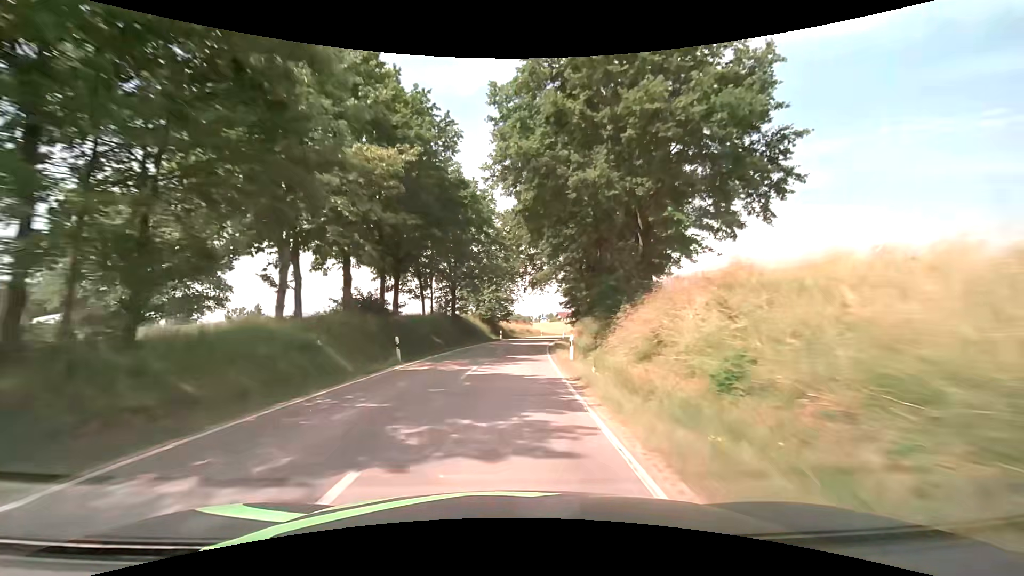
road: secondary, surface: asphalt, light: Day
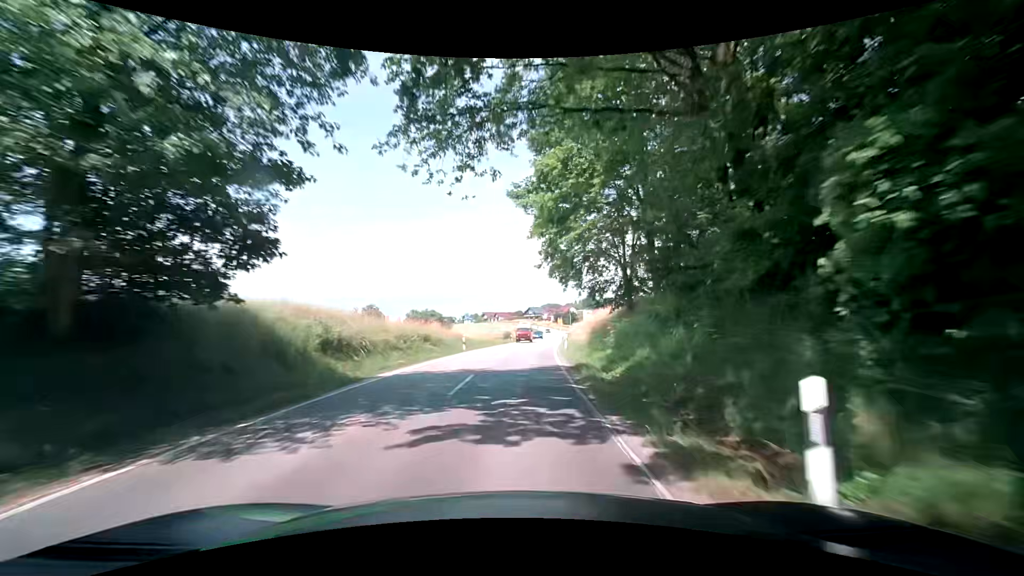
(+3.4, +51.7) m; +8°
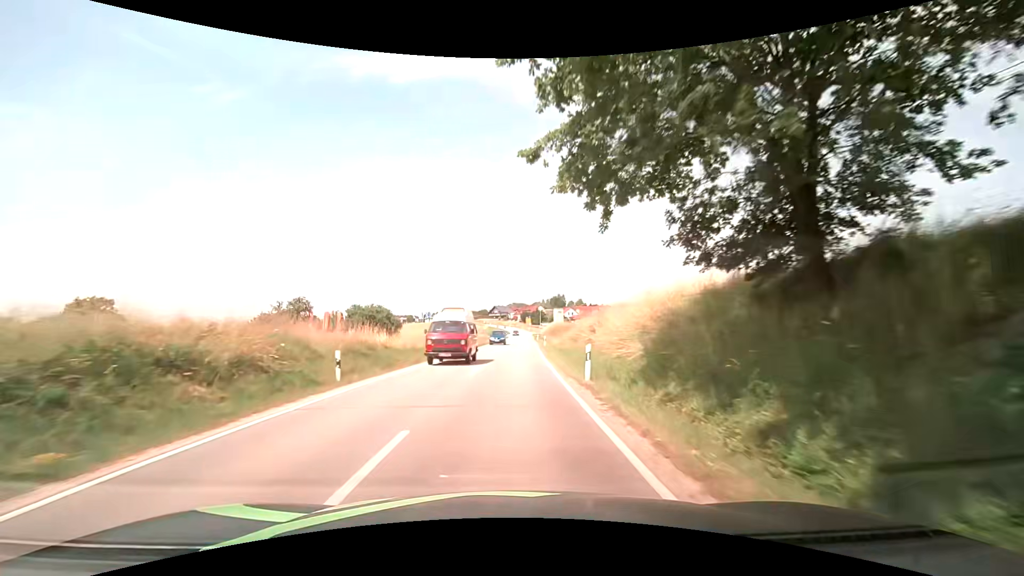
(+1.0, +20.0) m; +5°
(0, +10) (+1, +20) (+1, +30) (+1, +40) (+2, +50) (+2, +60) (+3, +70) (+3, +80) (+3, +90) (+4, +100) m
